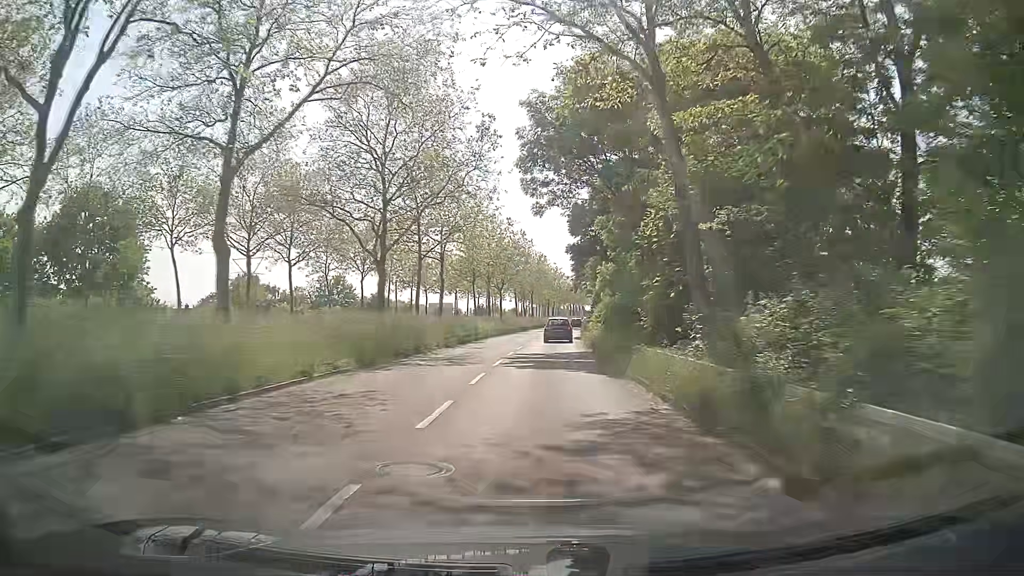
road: secondary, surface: asphalt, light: Day
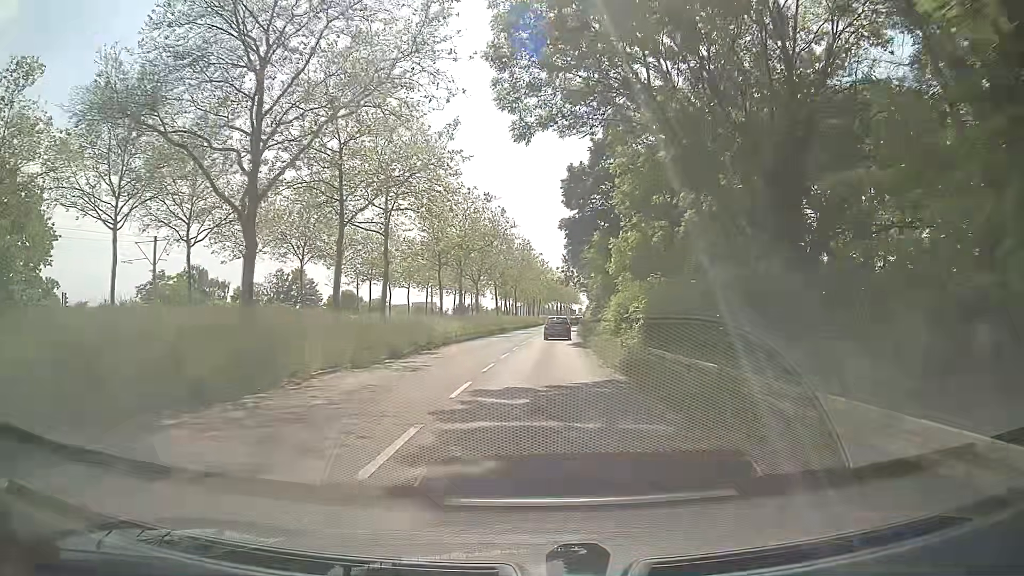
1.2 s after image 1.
(+0.2, +14.9) m; +2°
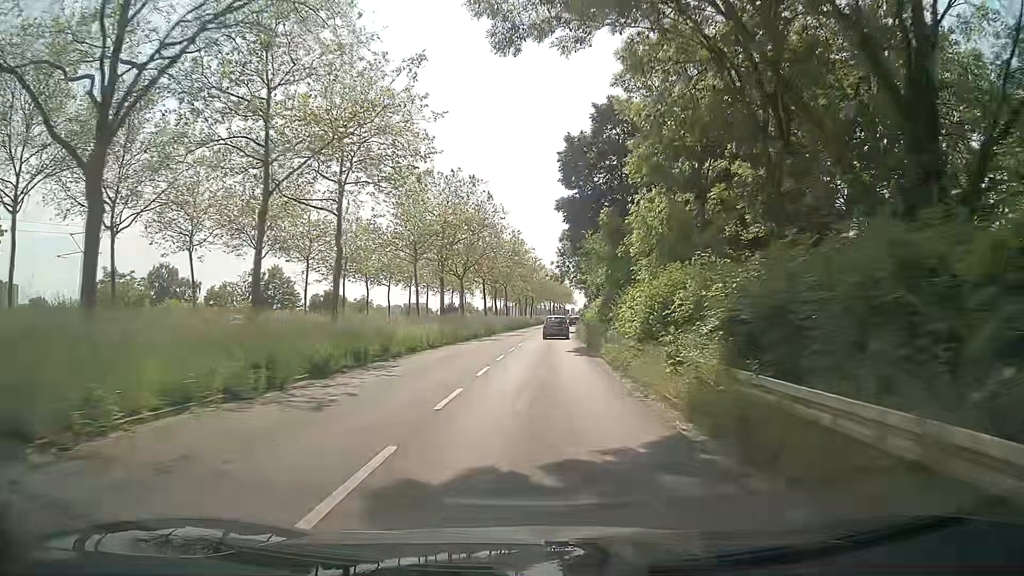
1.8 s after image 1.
(+0.2, +7.5) m; +2°
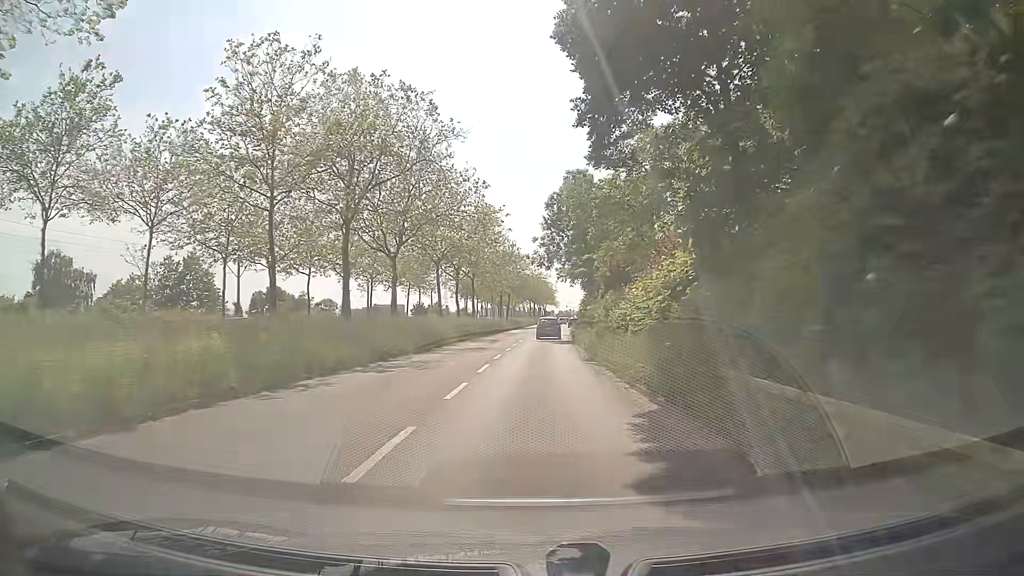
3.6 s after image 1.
(0.0, +22.7) m; +1°
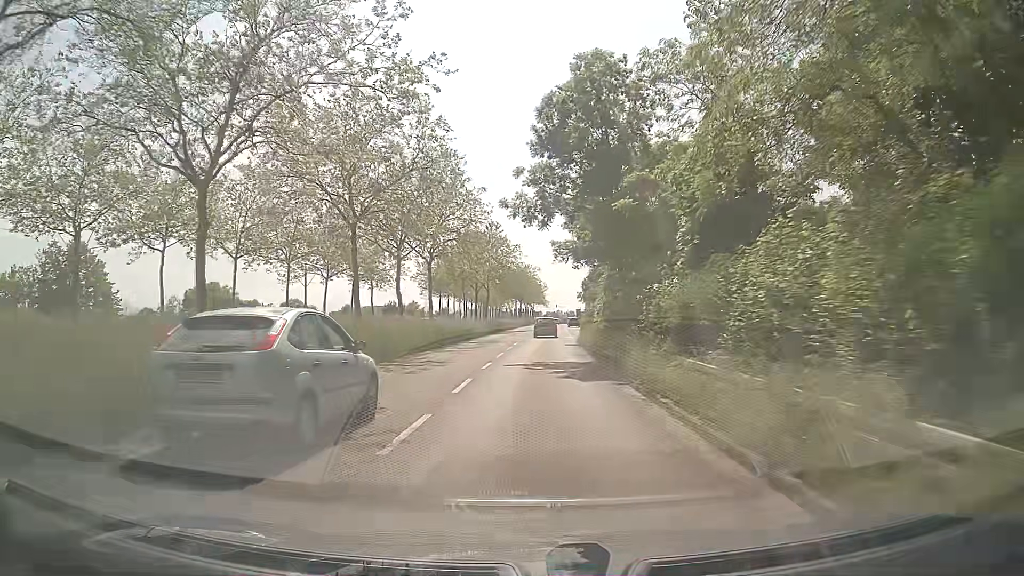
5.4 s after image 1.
(+0.1, +22.9) m; +2°
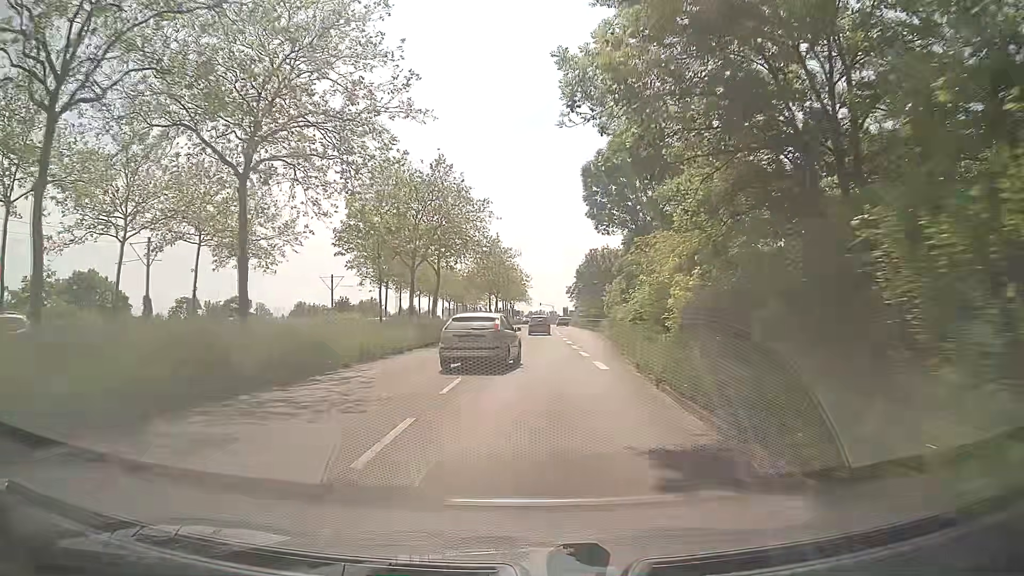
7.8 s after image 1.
(+0.1, +30.8) m; +1°
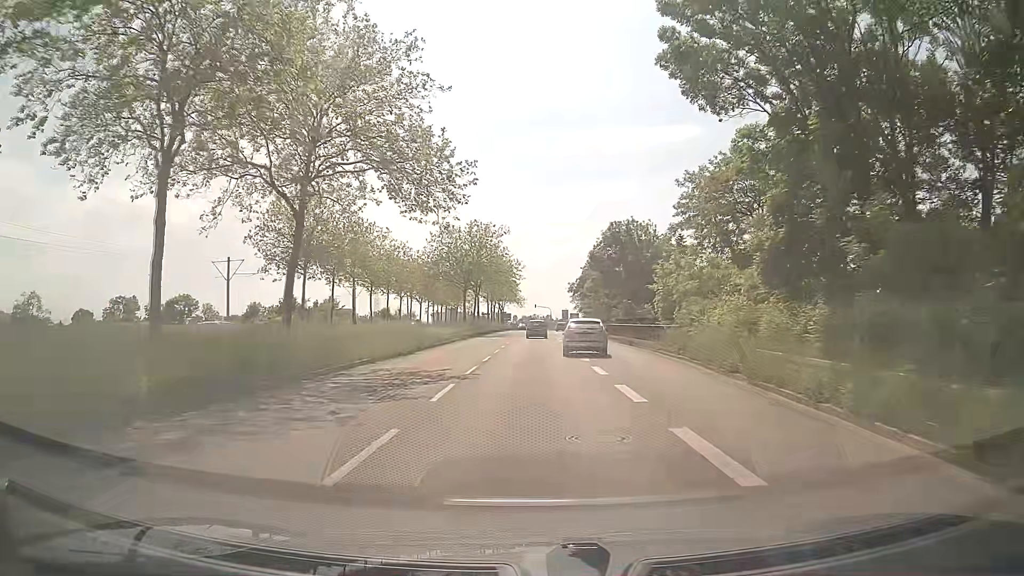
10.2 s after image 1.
(+0.2, +30.6) m; 0°
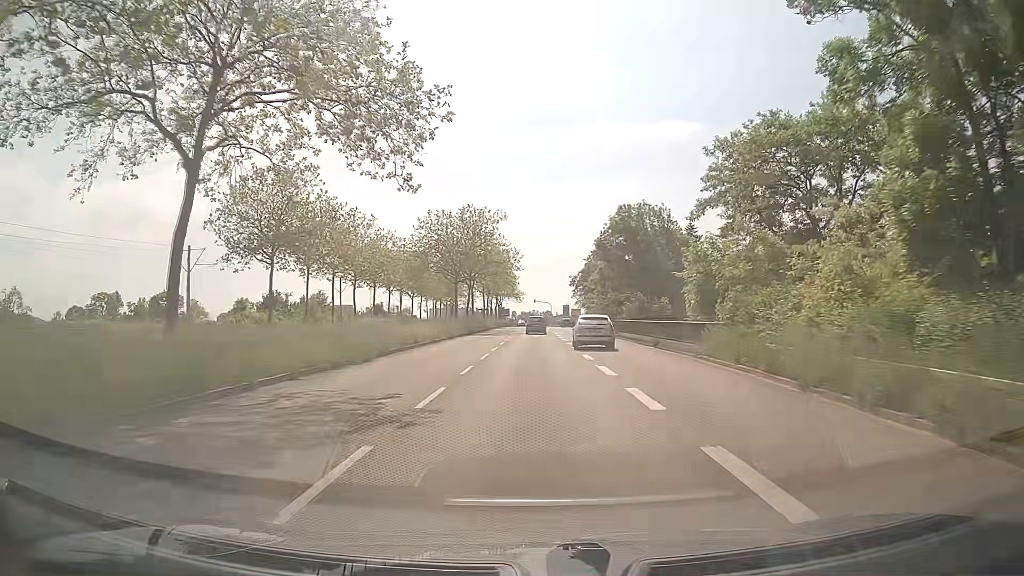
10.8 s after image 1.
(0.0, +7.5) m; 0°
(0, +10) (0, +20) (0, +30) (0, +40) (0, +50) (0, +60) (0, +70) (0, +80) (0, +90) (0, +100) m
